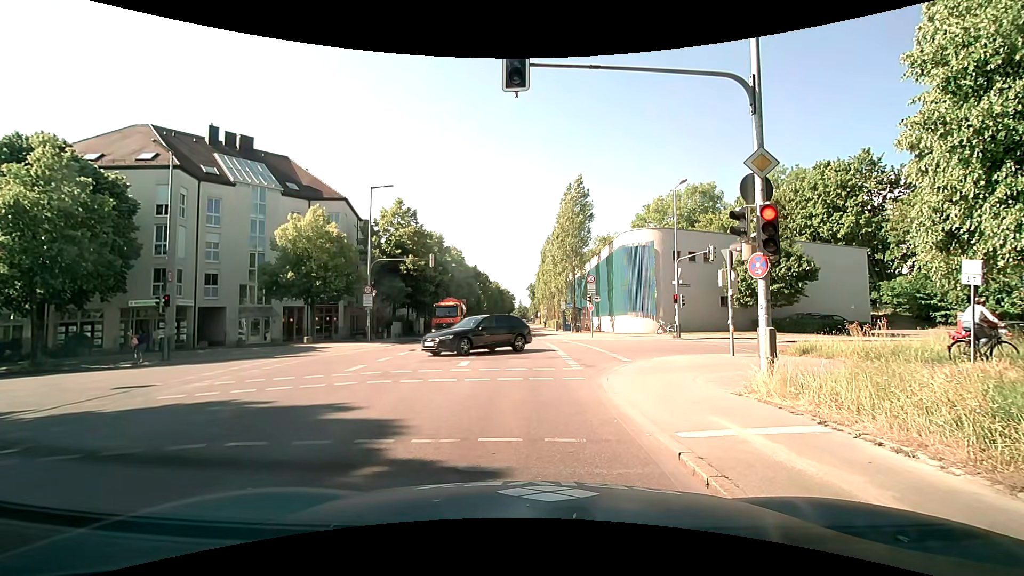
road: secondary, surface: asphalt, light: Day
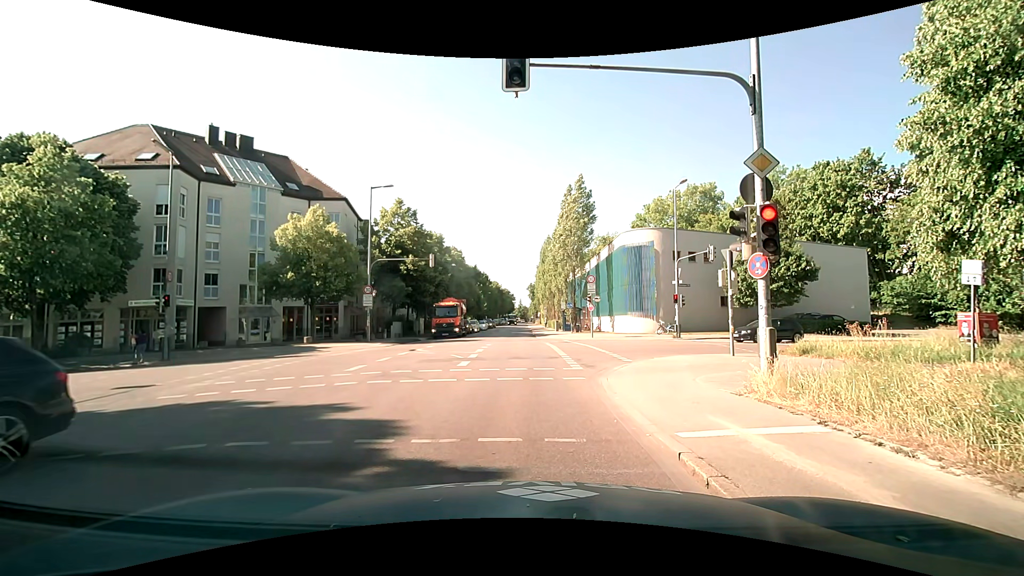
(0.0, 0.0) m; 0°
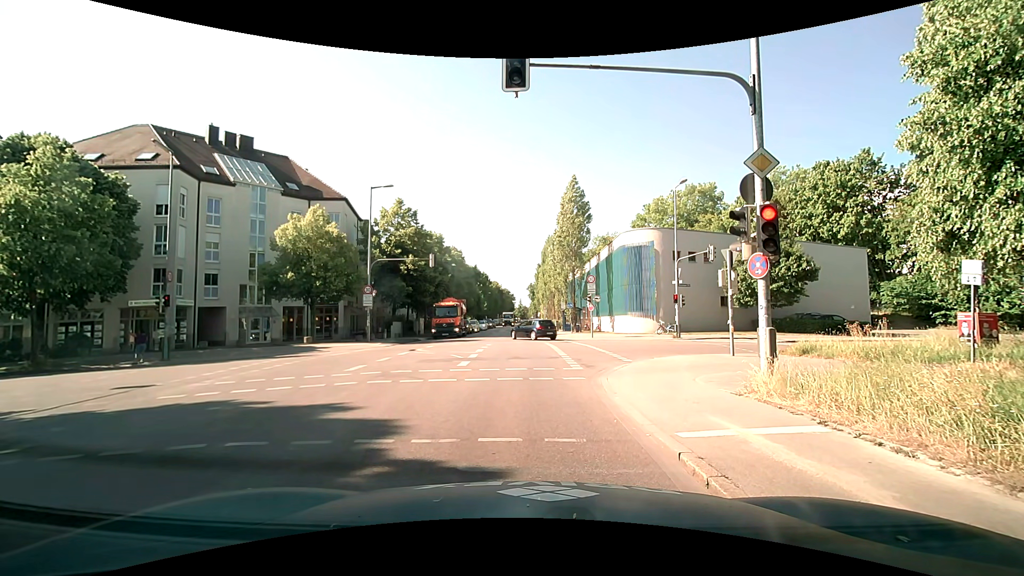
(0.0, 0.0) m; 0°
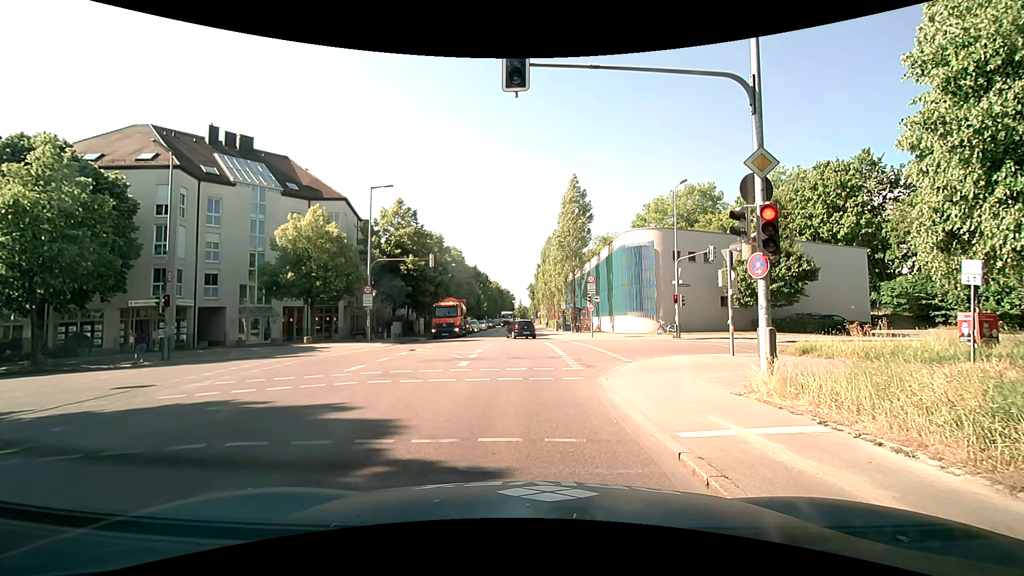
(0.0, 0.0) m; 0°
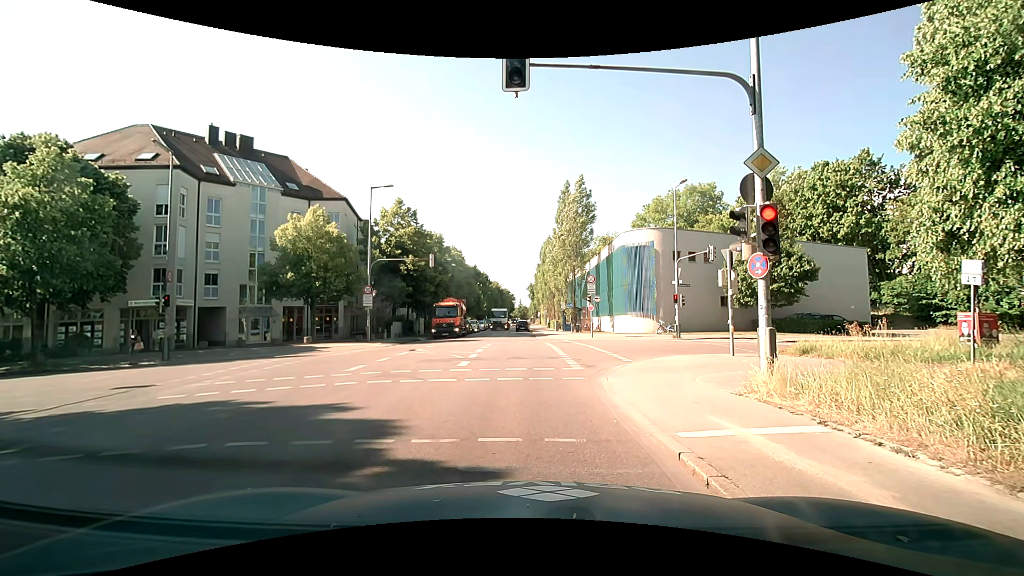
(0.0, 0.0) m; 0°
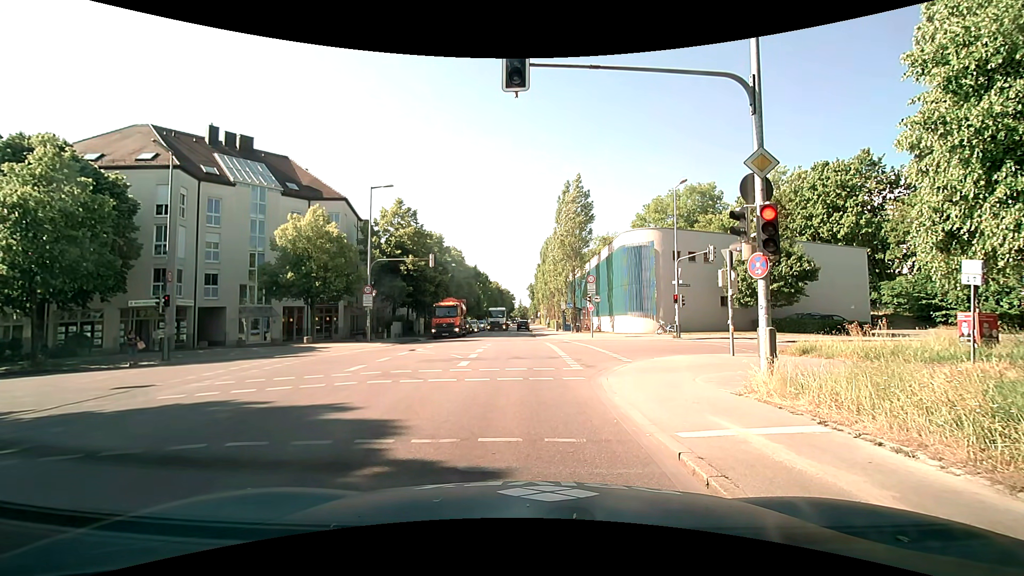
(0.0, 0.0) m; 0°
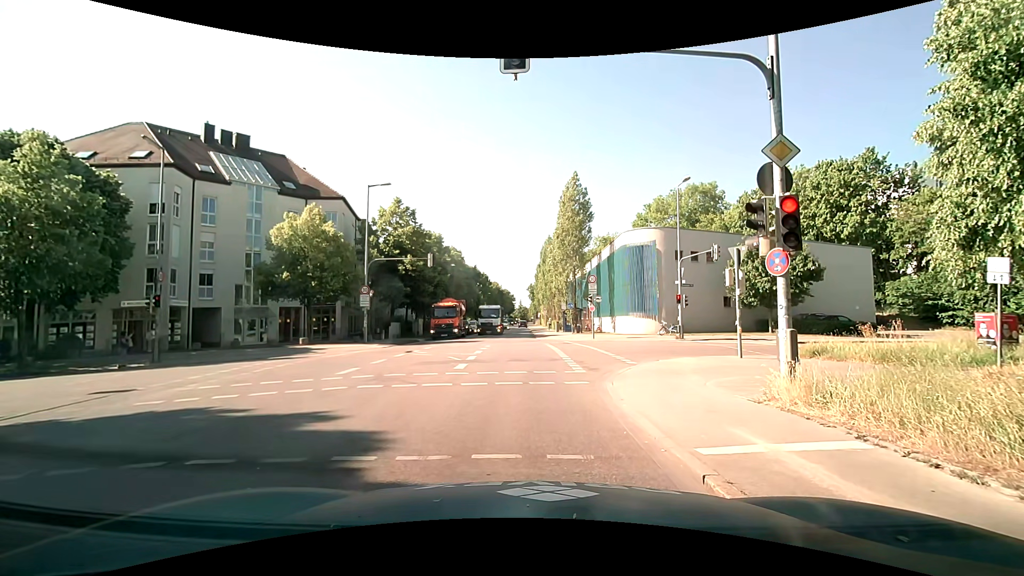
(0.0, +0.6) m; 0°
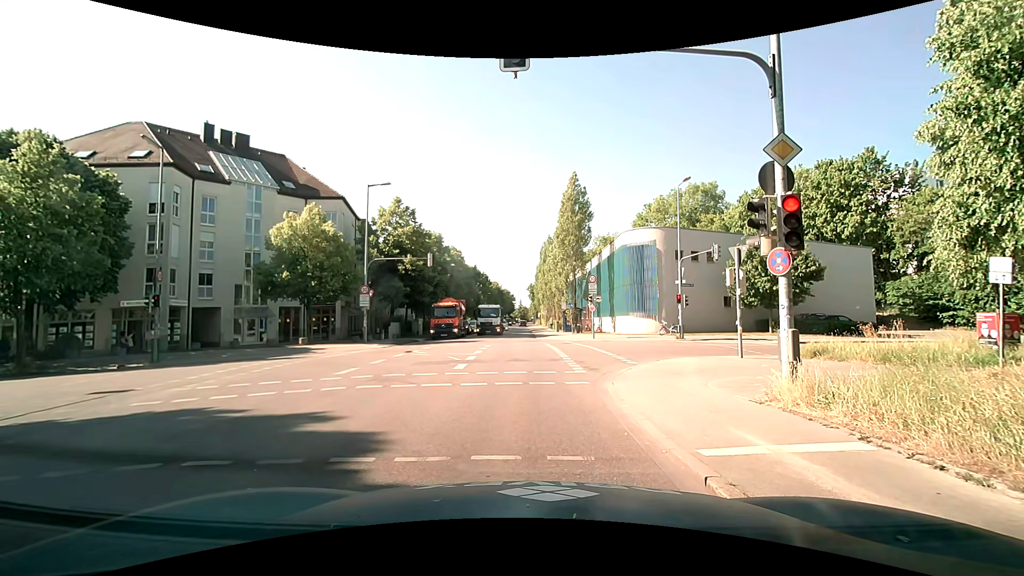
(0.0, +0.1) m; 0°
(0, +10) (+2, +20) (+10, +25) (+20, +27) (+30, +30) (+39, +32) (+49, +35) (+59, +37) (+68, +40) (+78, +42) m
